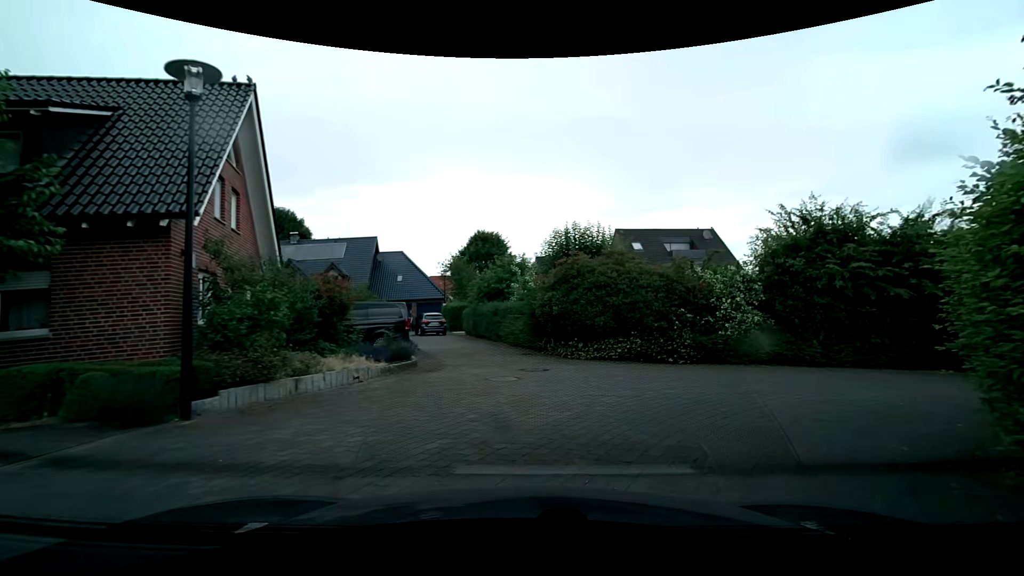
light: Day
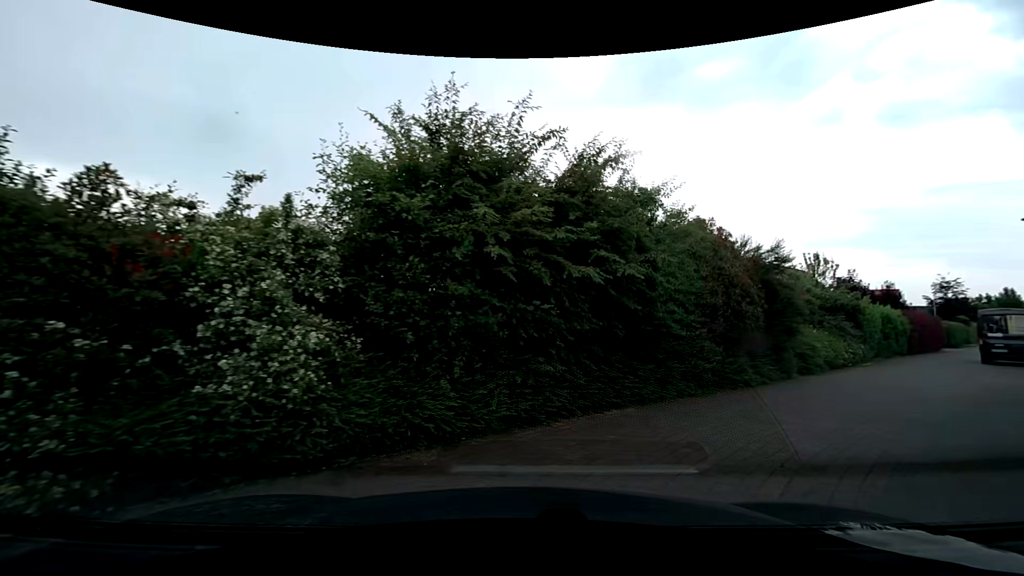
(+3.5, +9.1) m; +40°
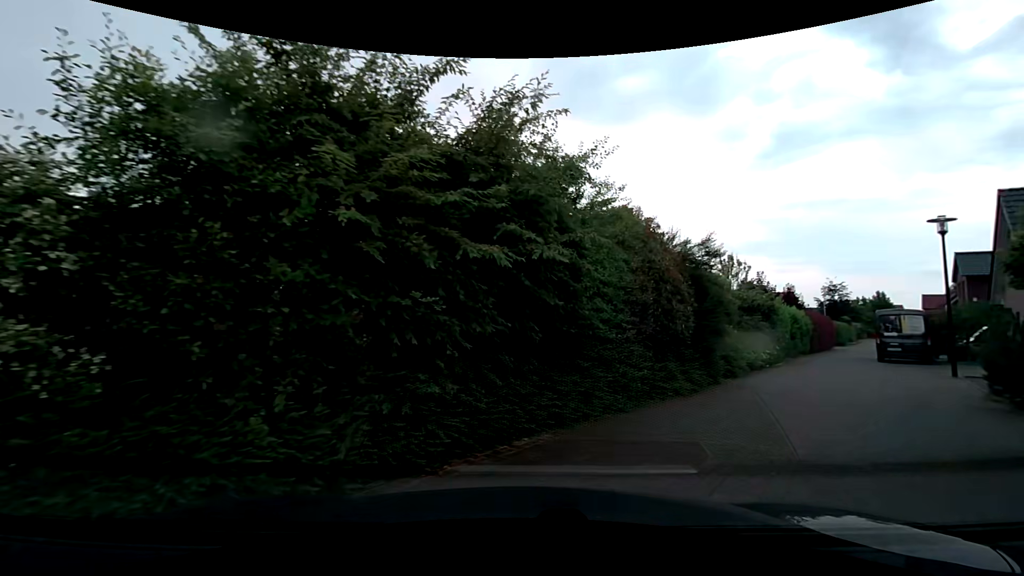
(+0.2, +2.0) m; +11°
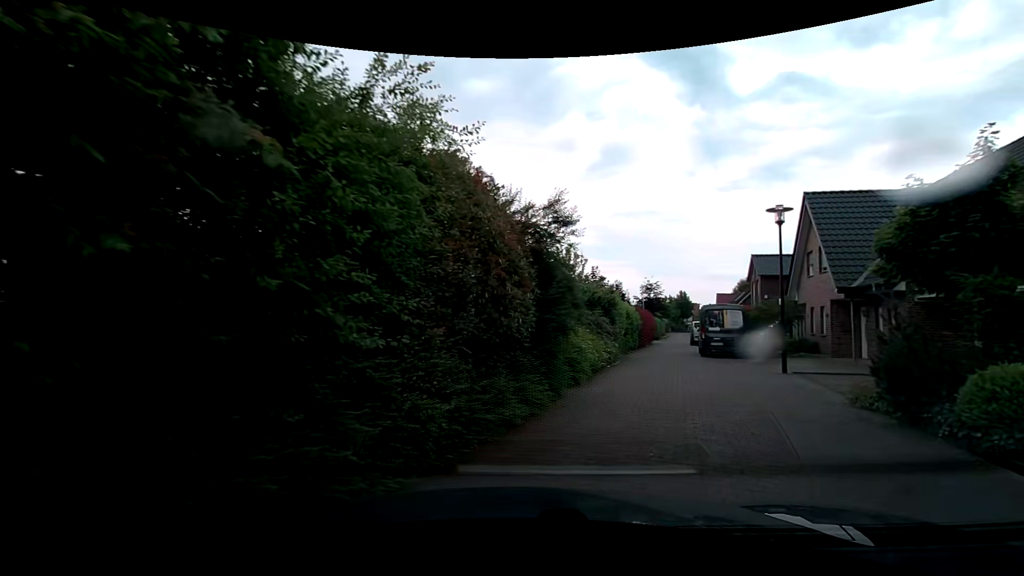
(+0.6, +4.2) m; +19°
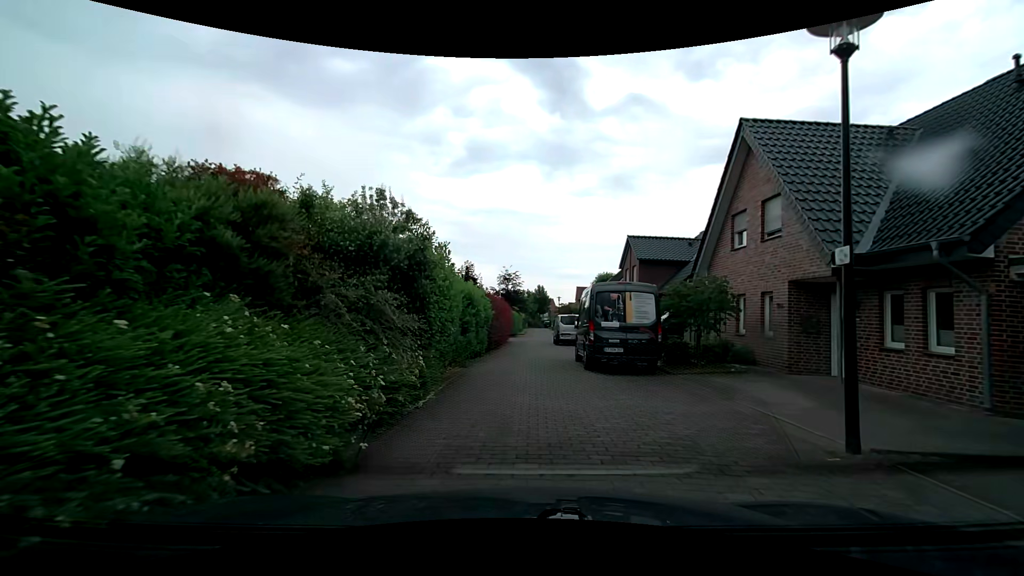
(+2.1, +11.2) m; +15°
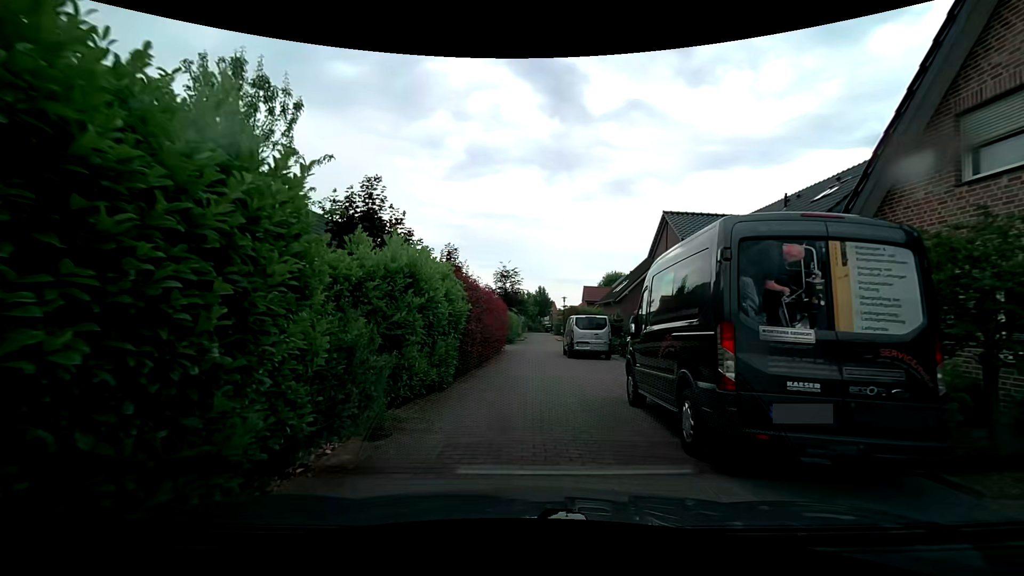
(-0.2, +9.1) m; -2°
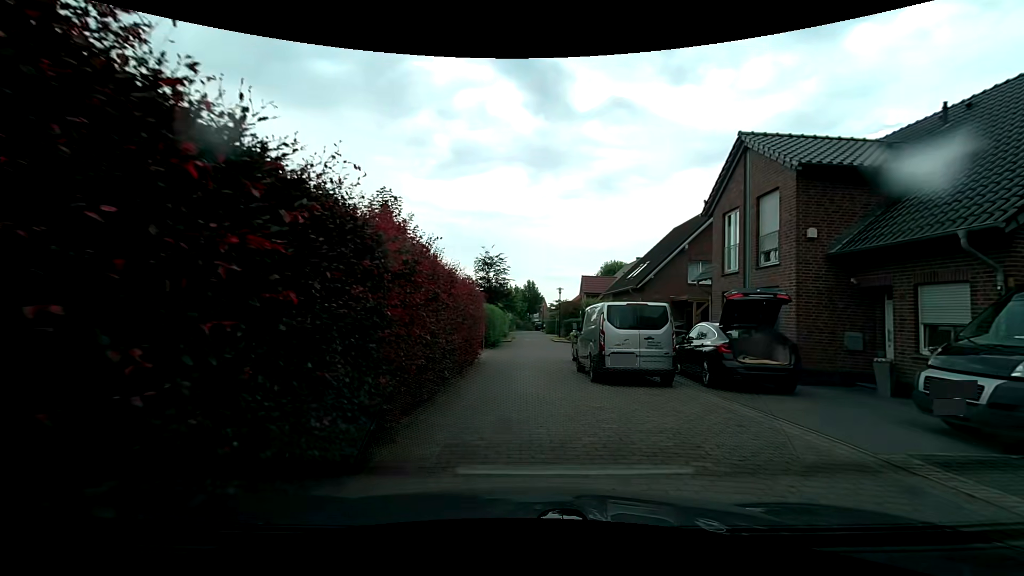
(+0.4, +10.9) m; +5°
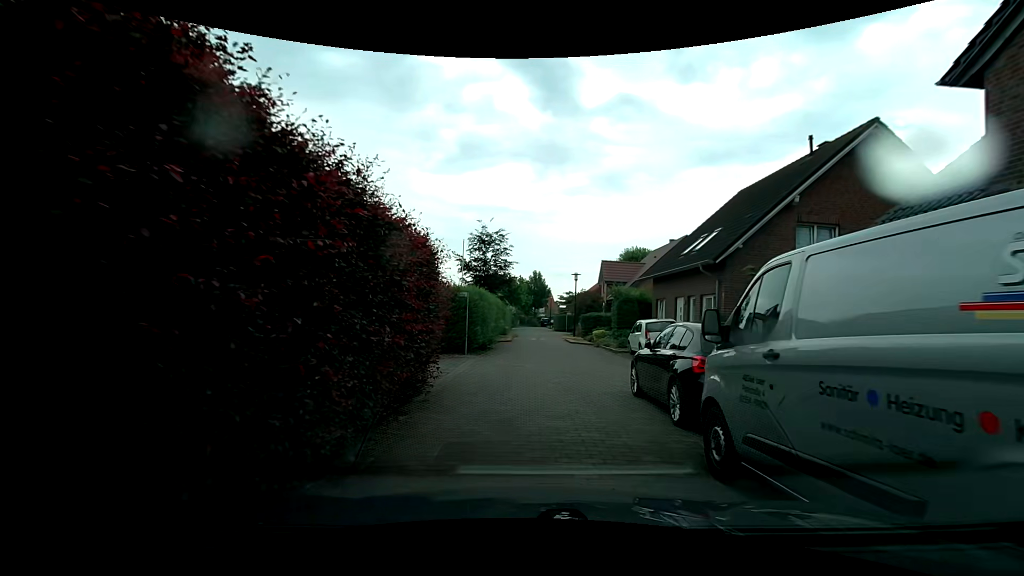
(-0.4, +10.9) m; -4°
